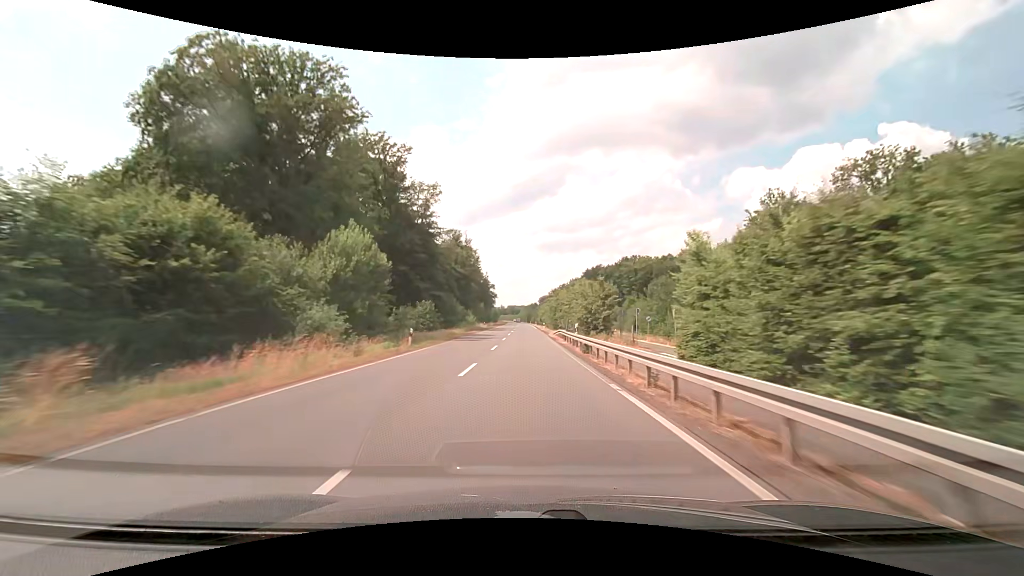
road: secondary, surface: asphalt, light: Day
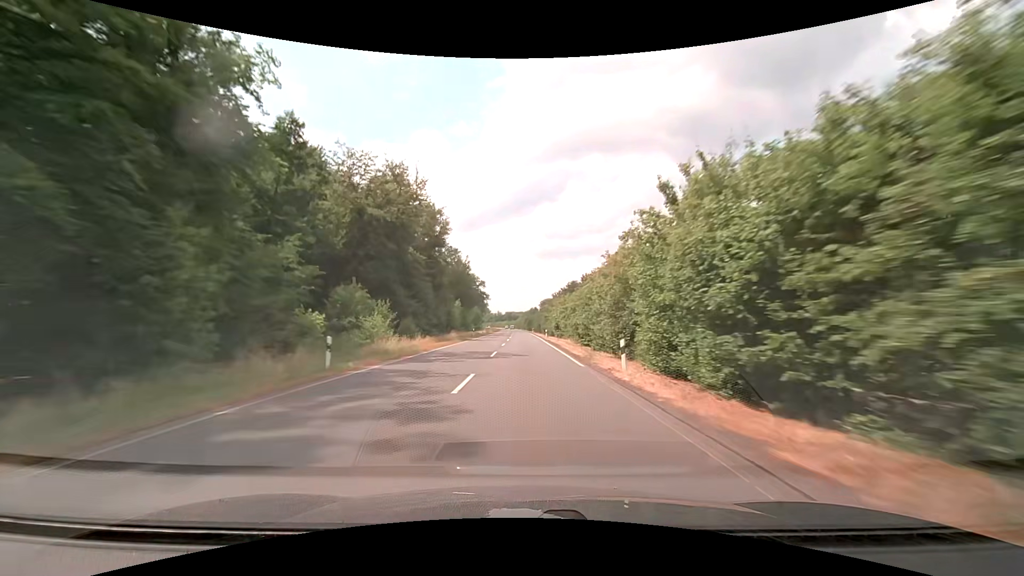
(+0.1, +62.3) m; 0°
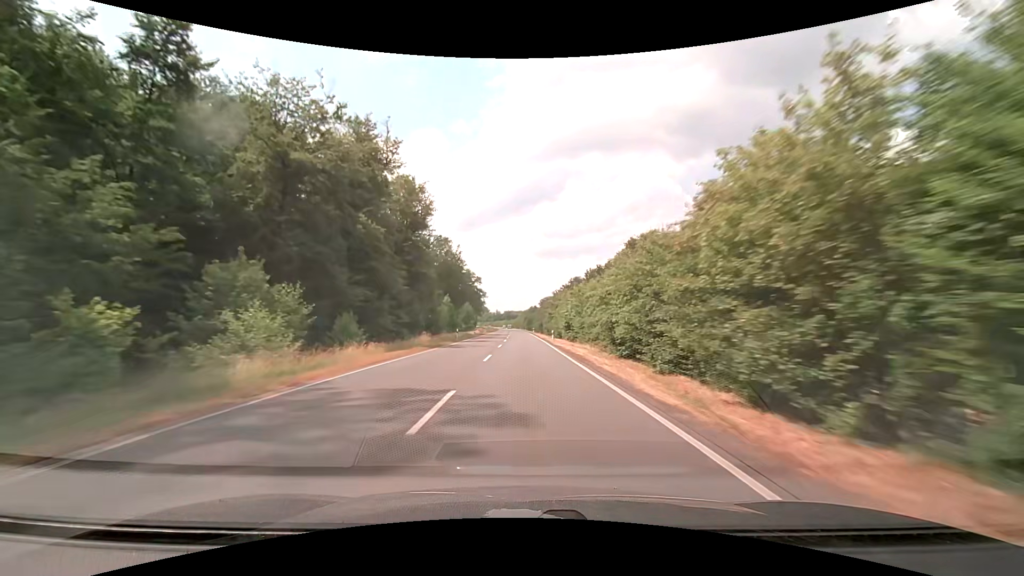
(0.0, +15.6) m; 0°
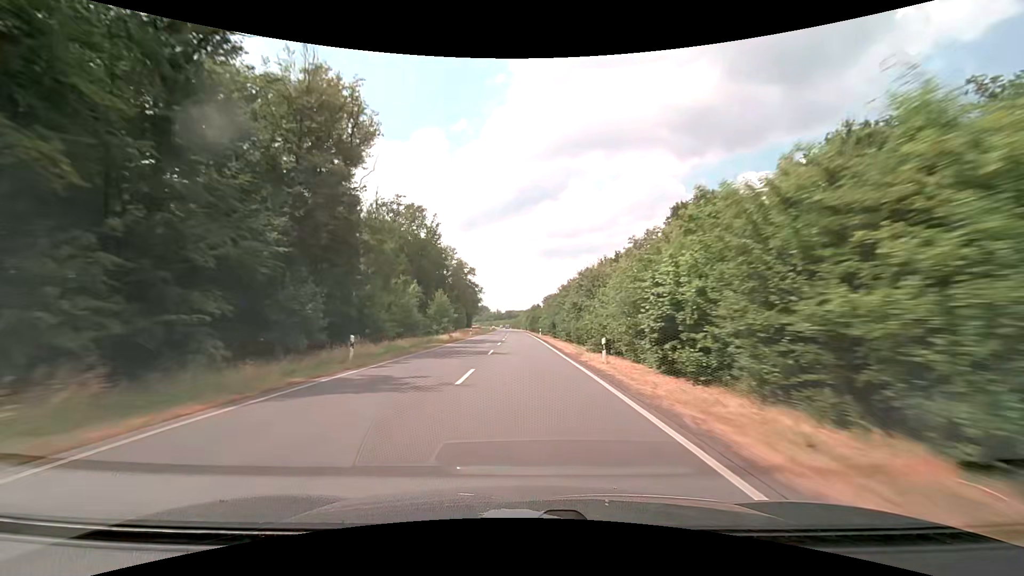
(+0.1, +31.3) m; 0°
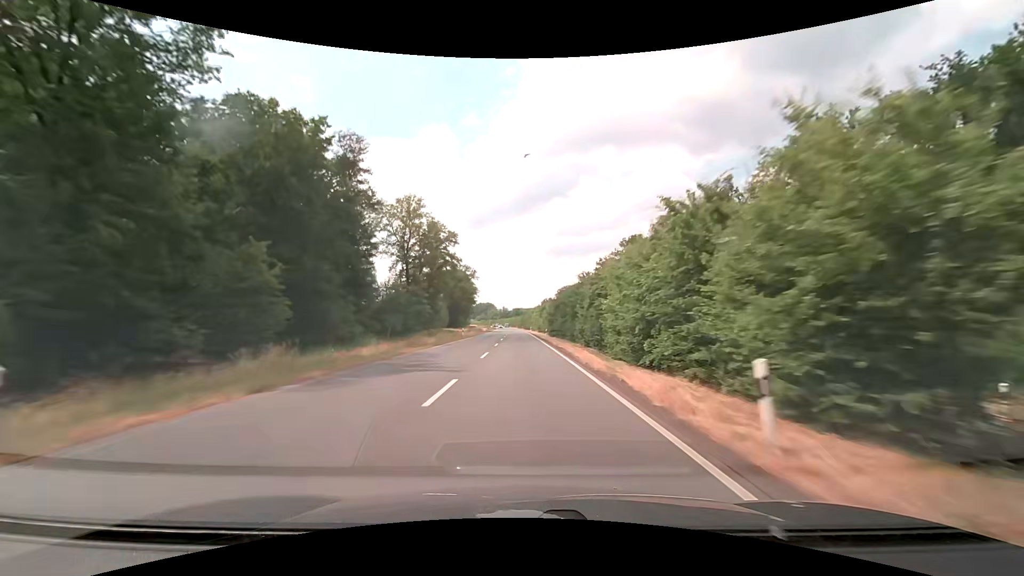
(-0.5, +63.0) m; -1°
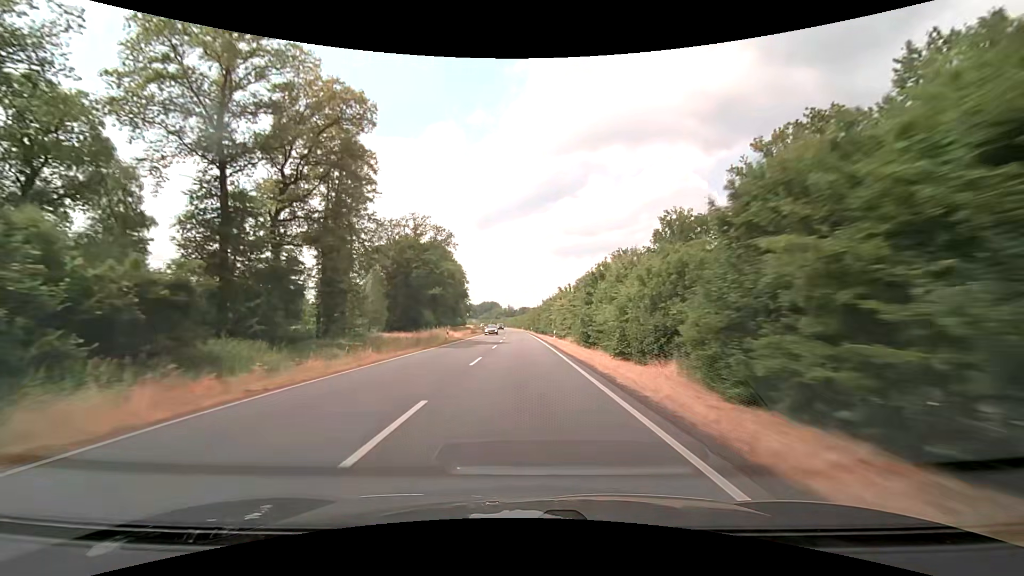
(-0.7, +63.2) m; -1°
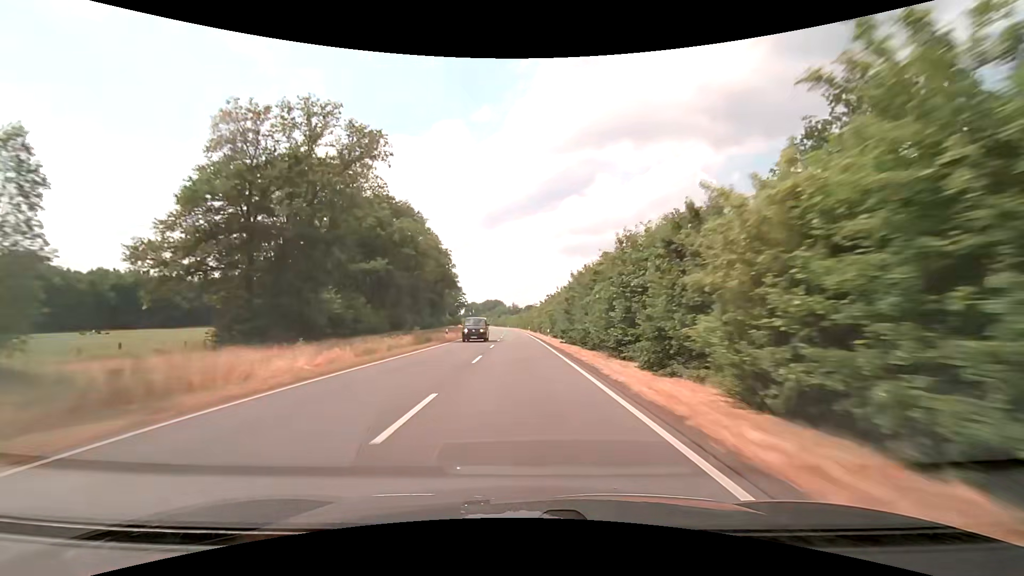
(-0.1, +47.4) m; -1°
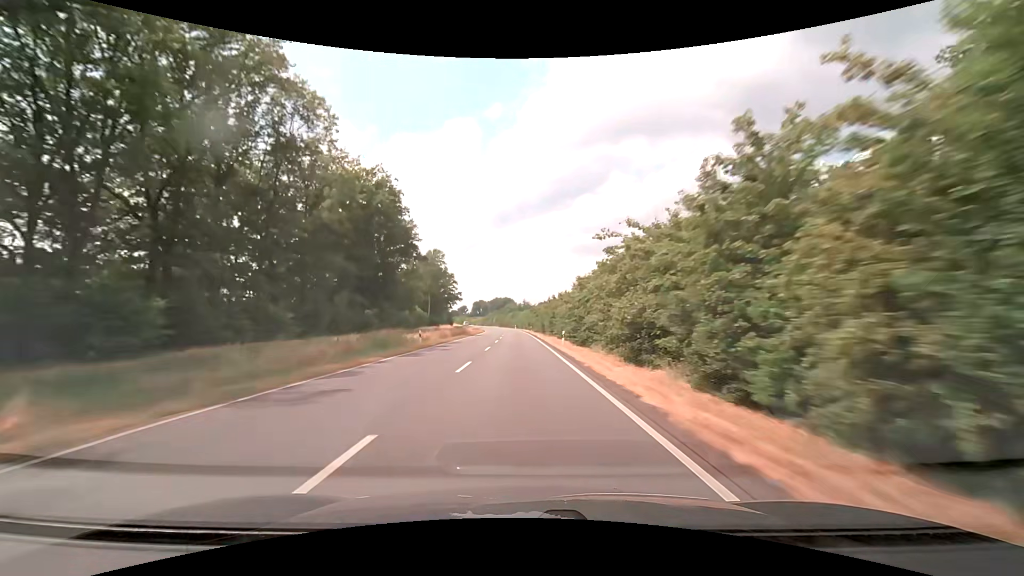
(-0.3, +63.2) m; -1°
(0, +10) (0, +20) (0, +30) (0, +40) (-1, +50) (-1, +60) (-1, +70) (-1, +80) (-2, +90) (-2, +100) m
